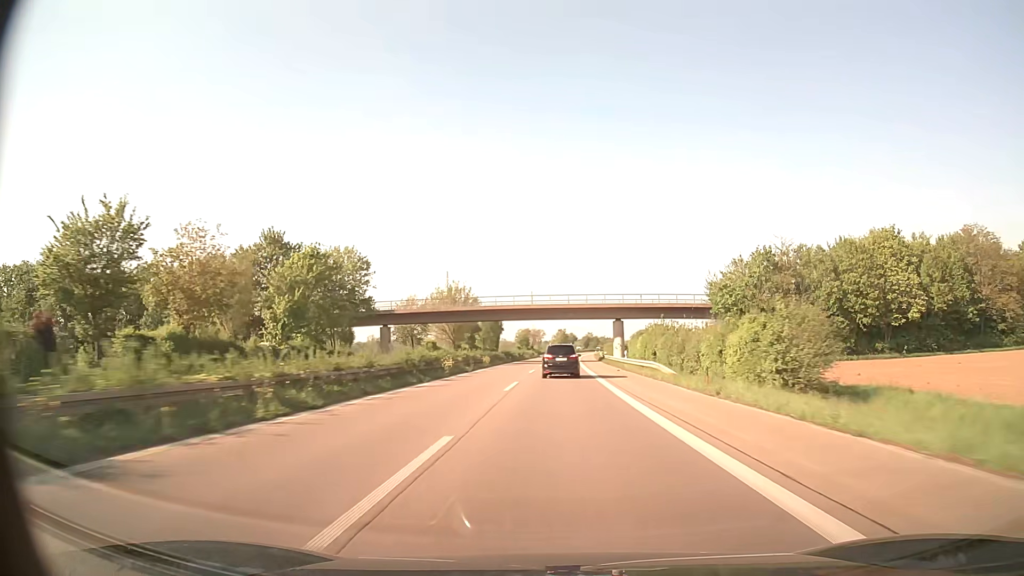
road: trunk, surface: asphalt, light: Day
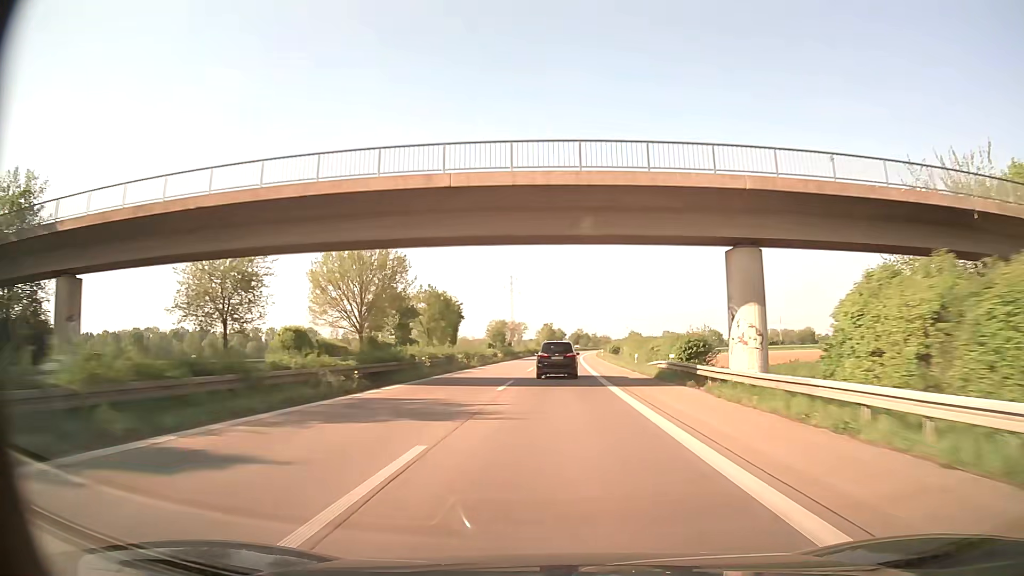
(+0.3, +55.4) m; +1°
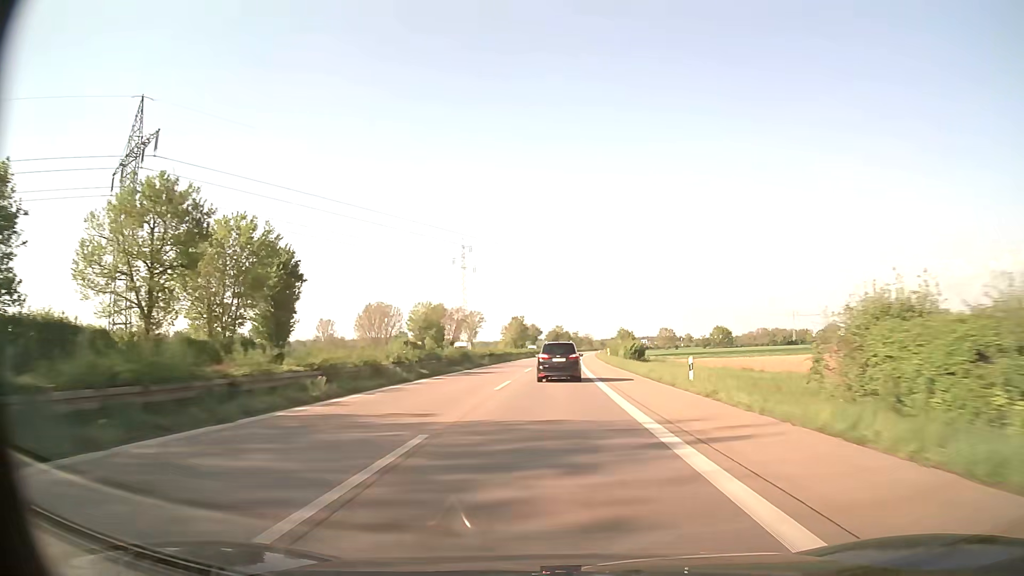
(+1.2, +70.6) m; +2°
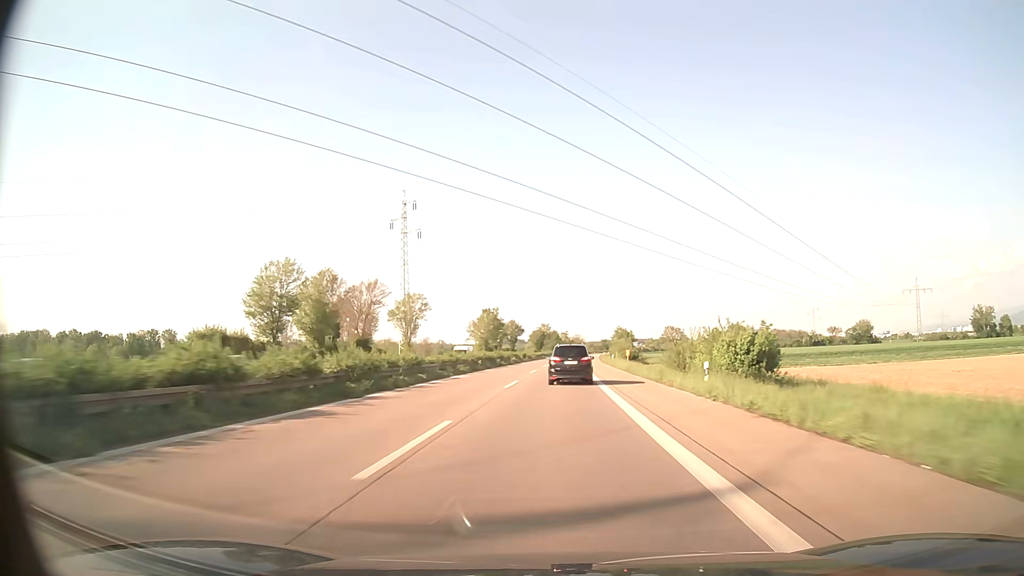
(+0.7, +51.9) m; +1°
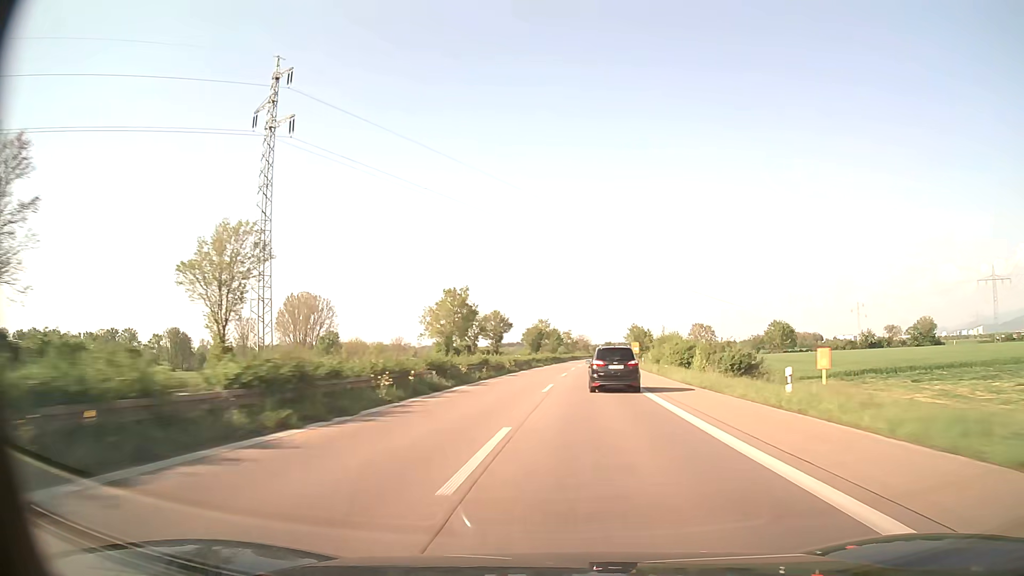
(0.0, +55.4) m; 0°
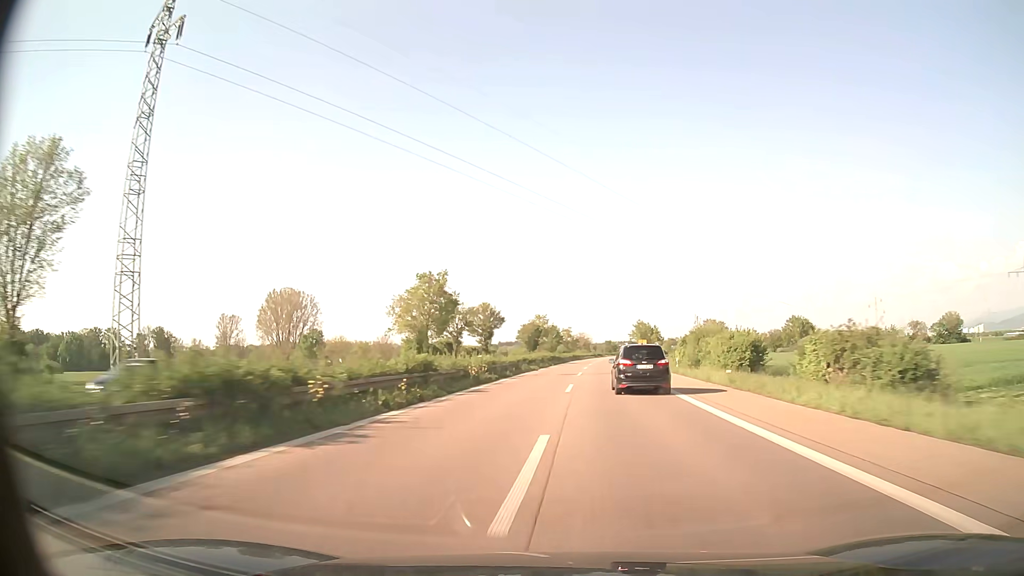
(0.0, +19.5) m; 0°
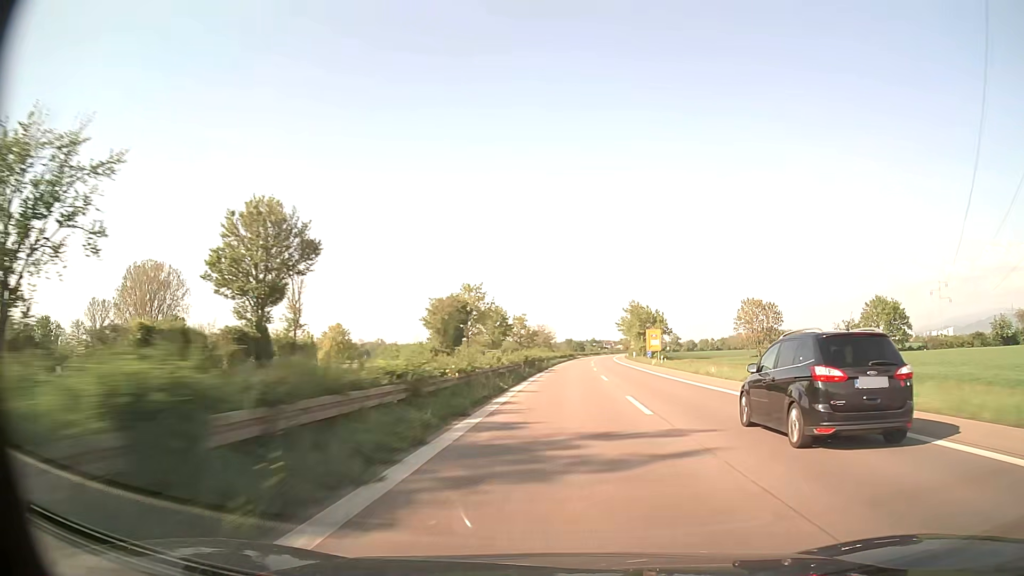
(+2.5, +81.5) m; +4°
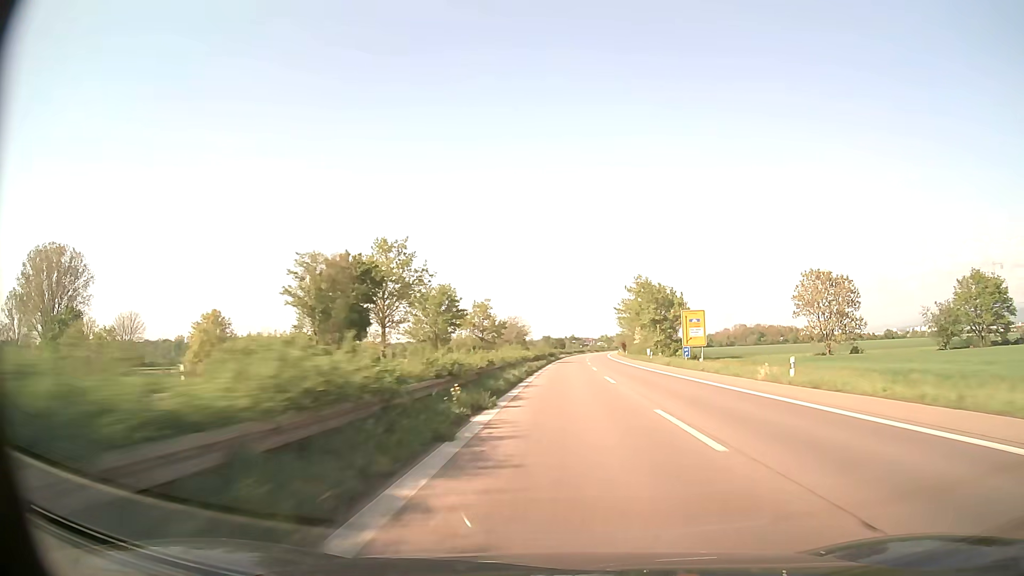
(+0.7, +42.0) m; +2°
(0, +10) (0, +20) (0, +30) (+1, +40) (+1, +50) (+1, +60) (+2, +70) (+2, +80) (+3, +90) (+3, +100) m
